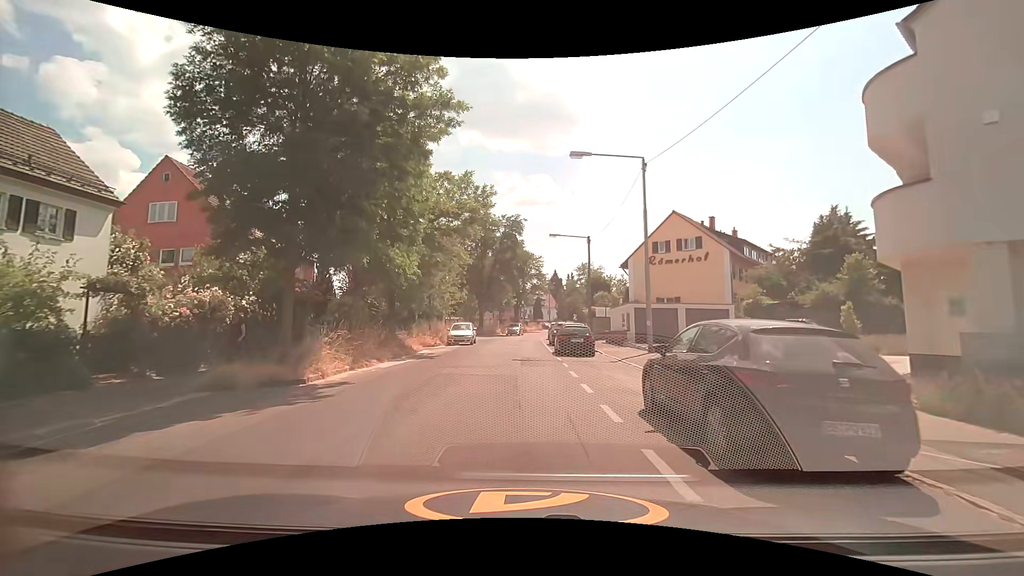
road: residential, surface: asphalt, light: Day
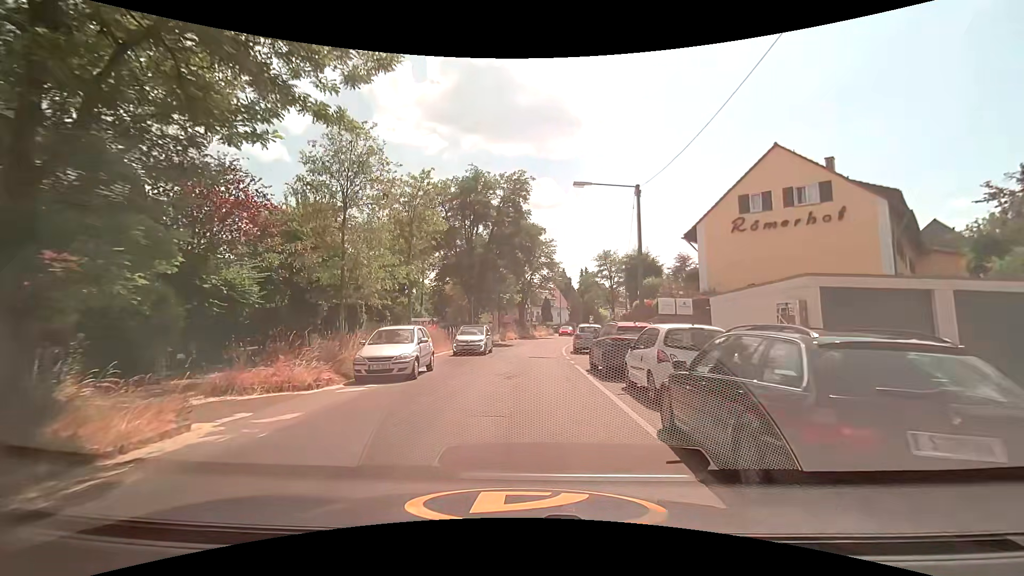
(-0.5, +18.7) m; -1°
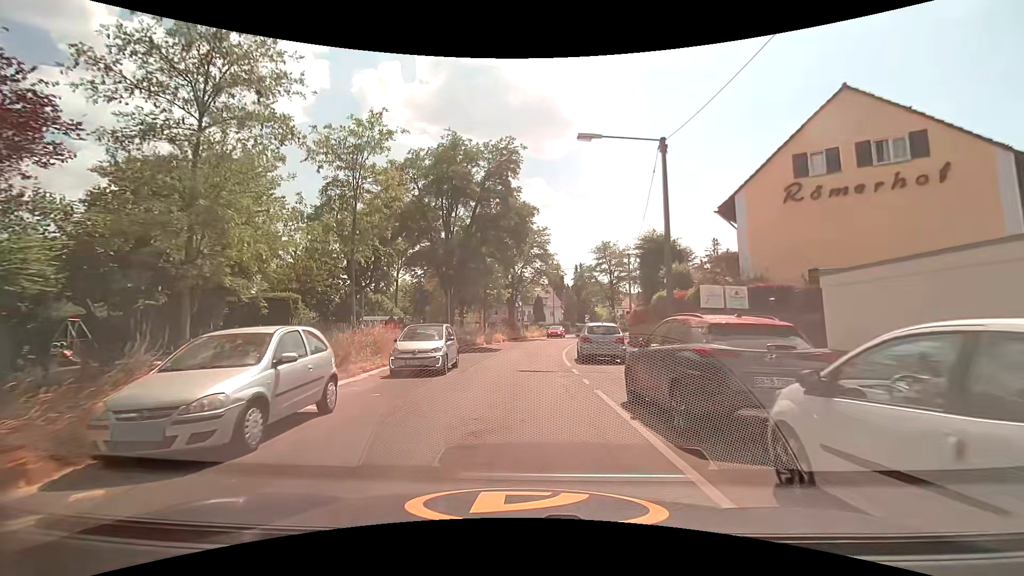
(0.0, +7.5) m; 0°
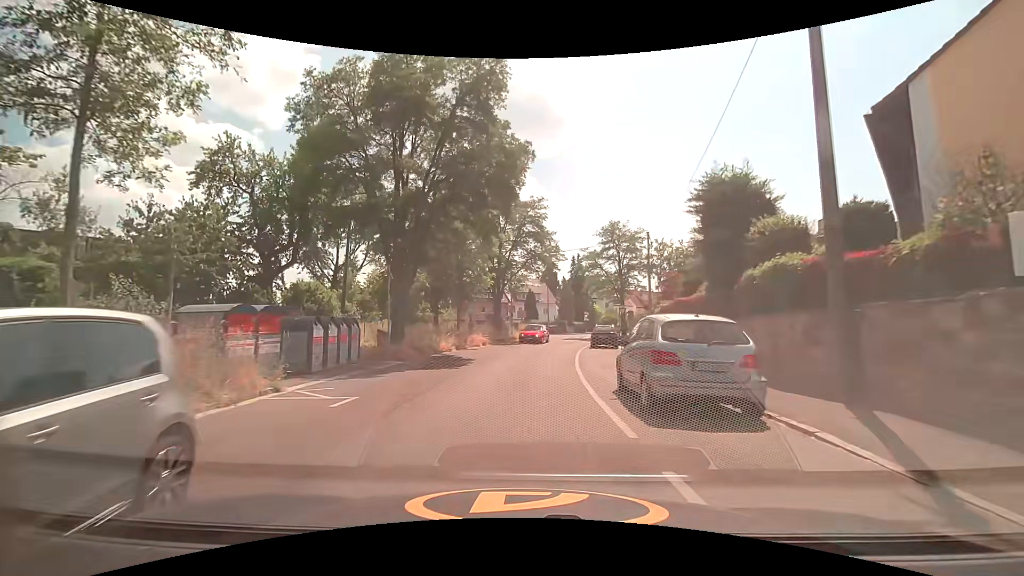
(+0.2, +12.1) m; +2°
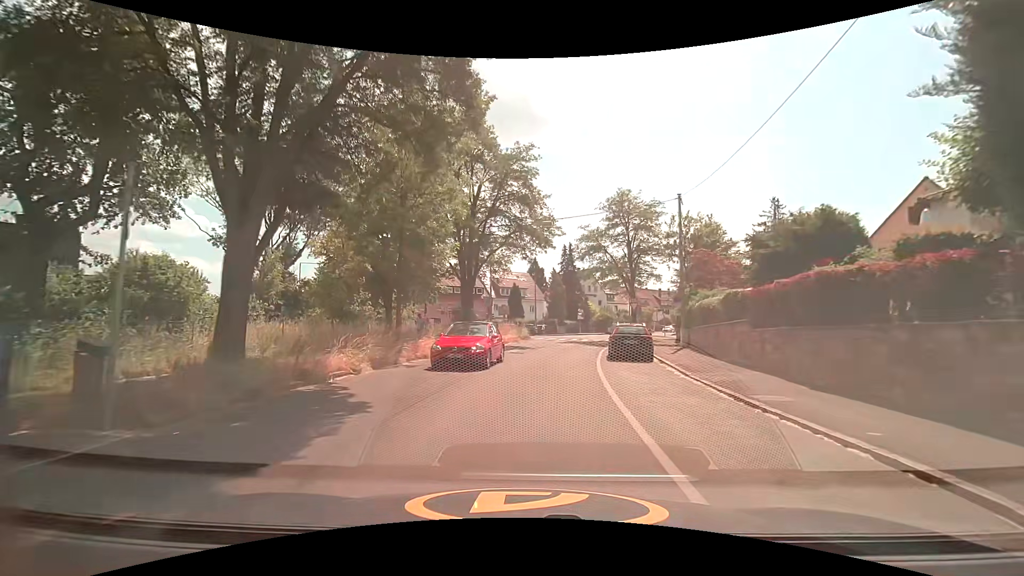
(+0.1, +12.2) m; +2°
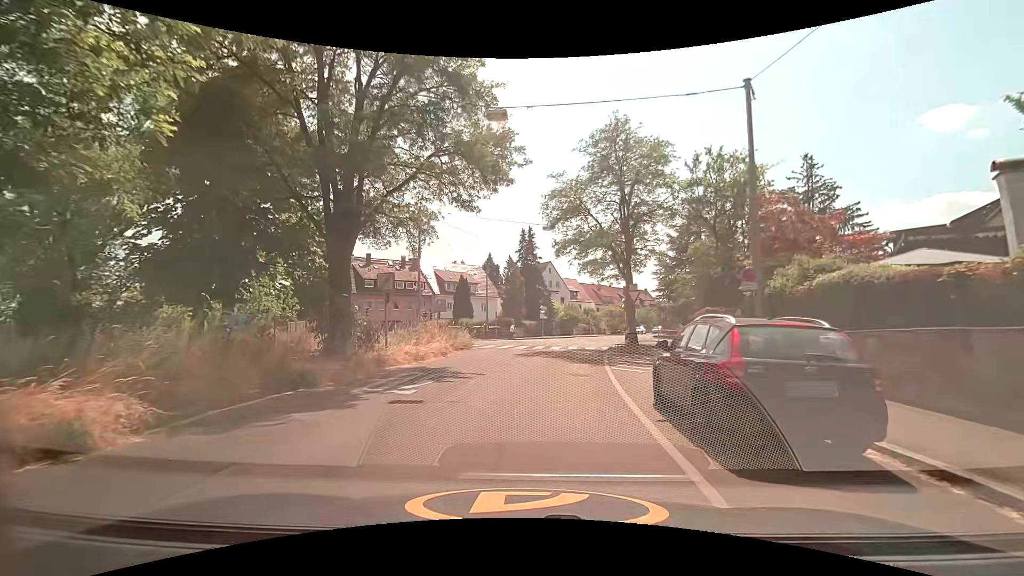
(+0.6, +14.7) m; +4°
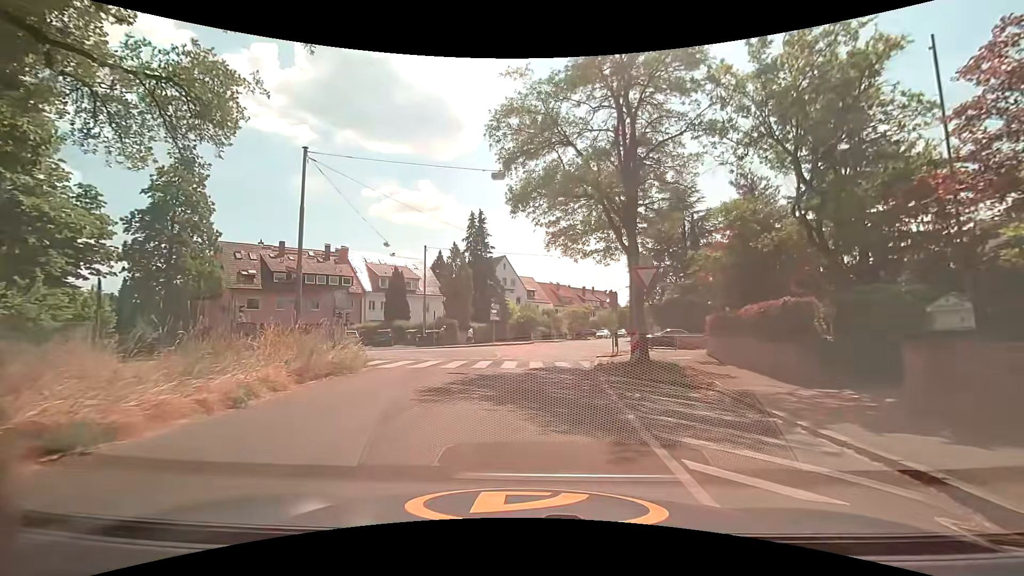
(+0.7, +11.3) m; +7°
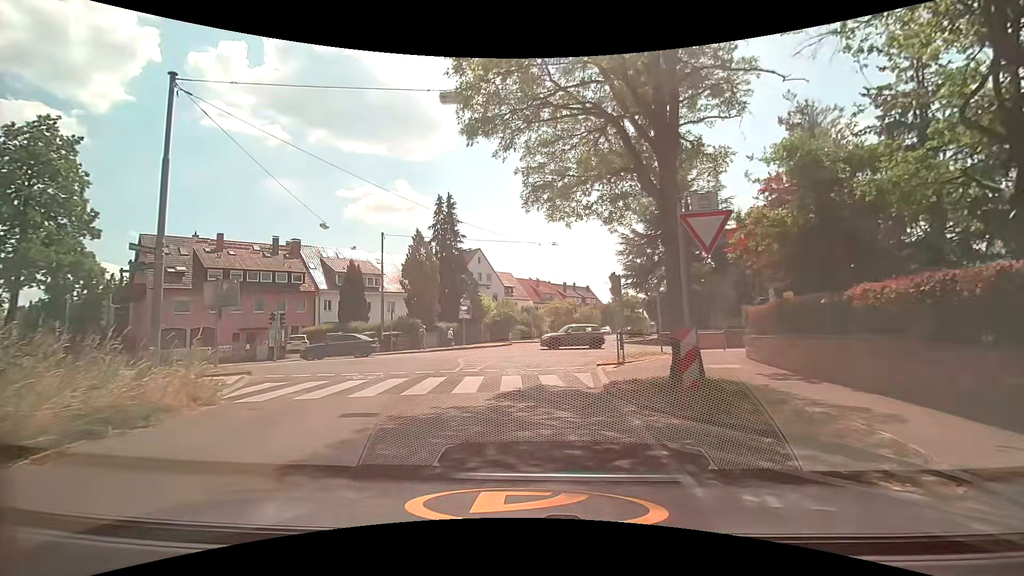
(+0.1, +6.6) m; +2°
